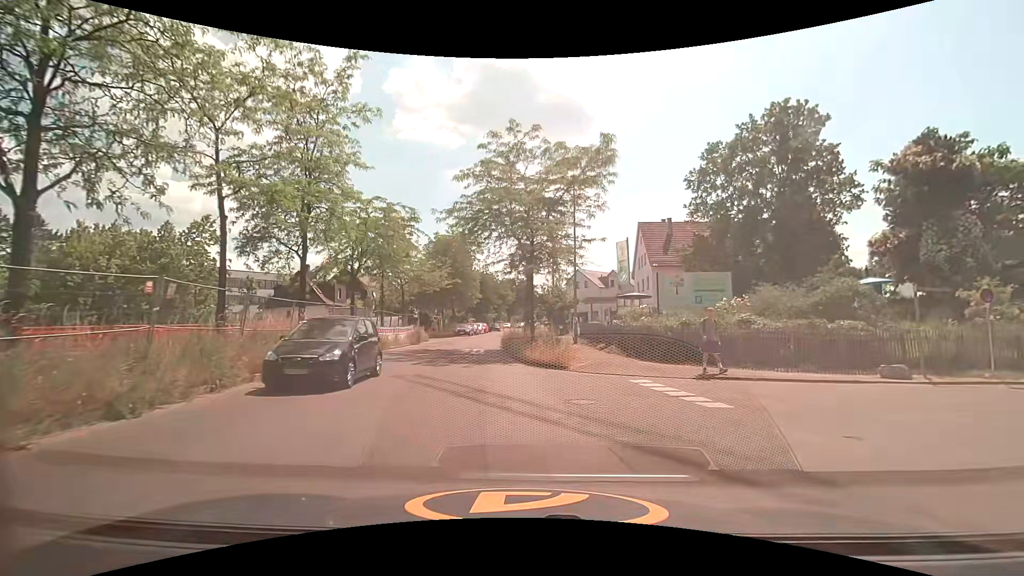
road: residential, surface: asphalt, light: Day
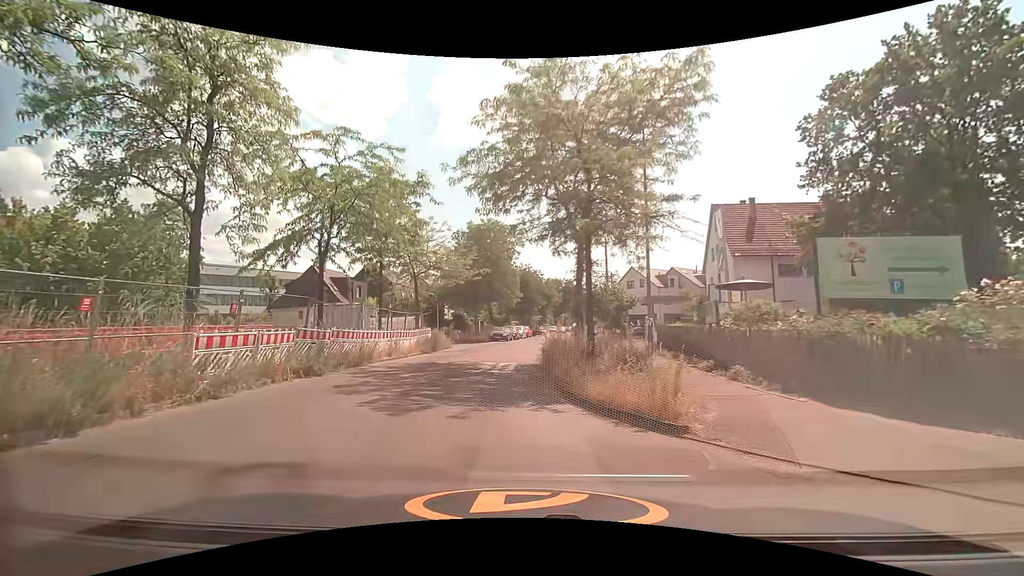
(+0.2, +9.1) m; -4°
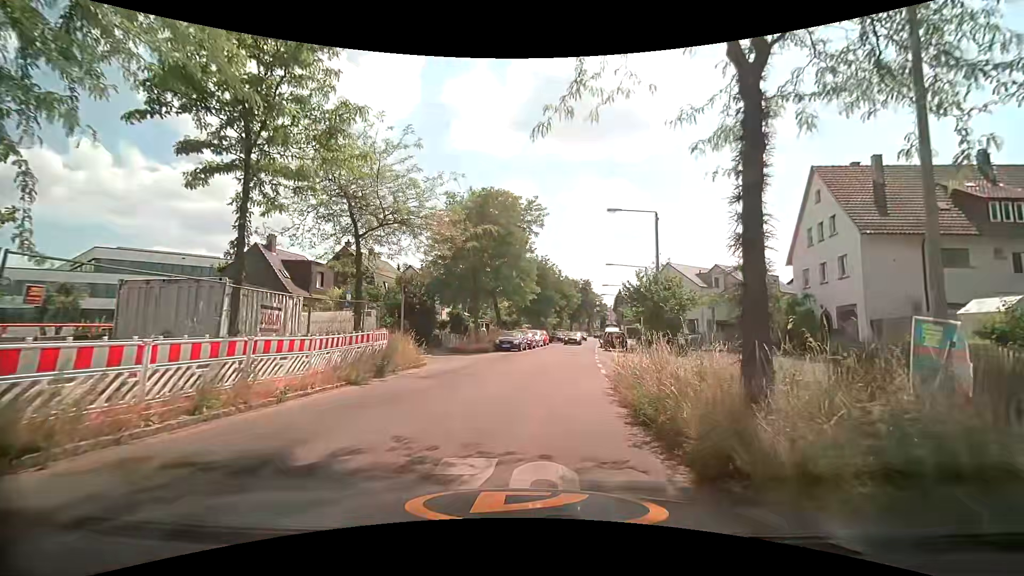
(-0.8, +13.5) m; 0°
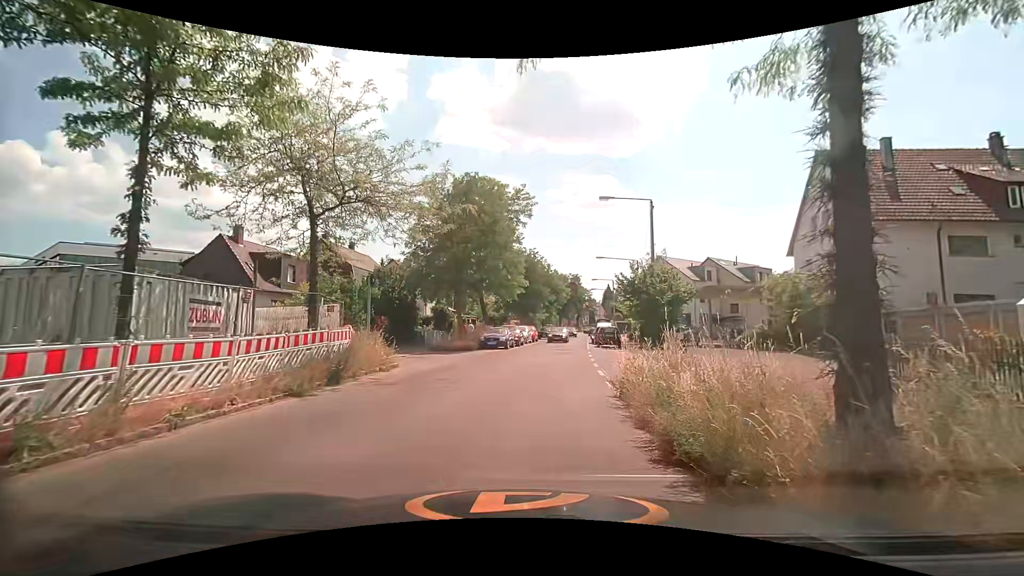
(0.0, +2.3) m; +2°
